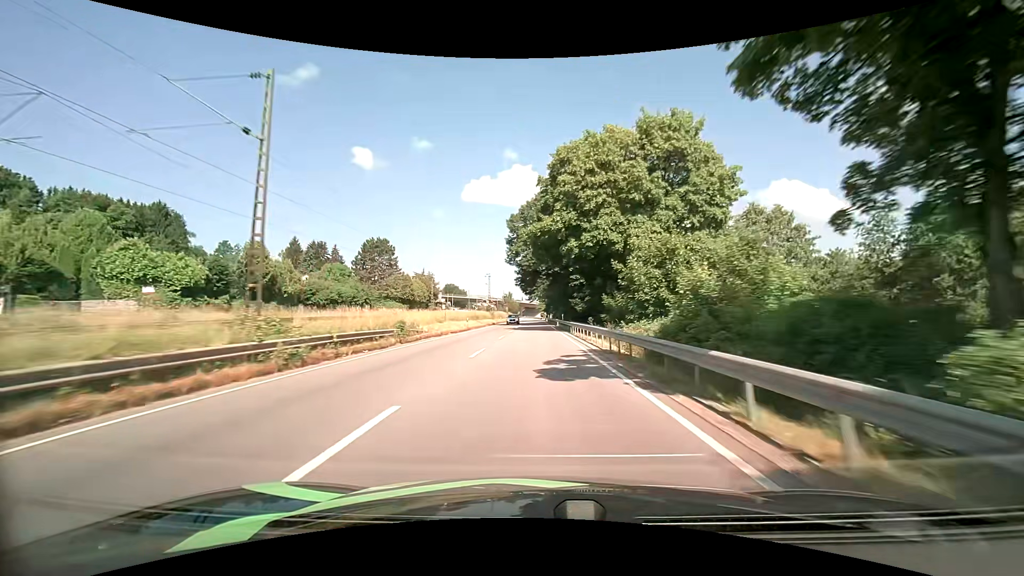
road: primary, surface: asphalt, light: Day
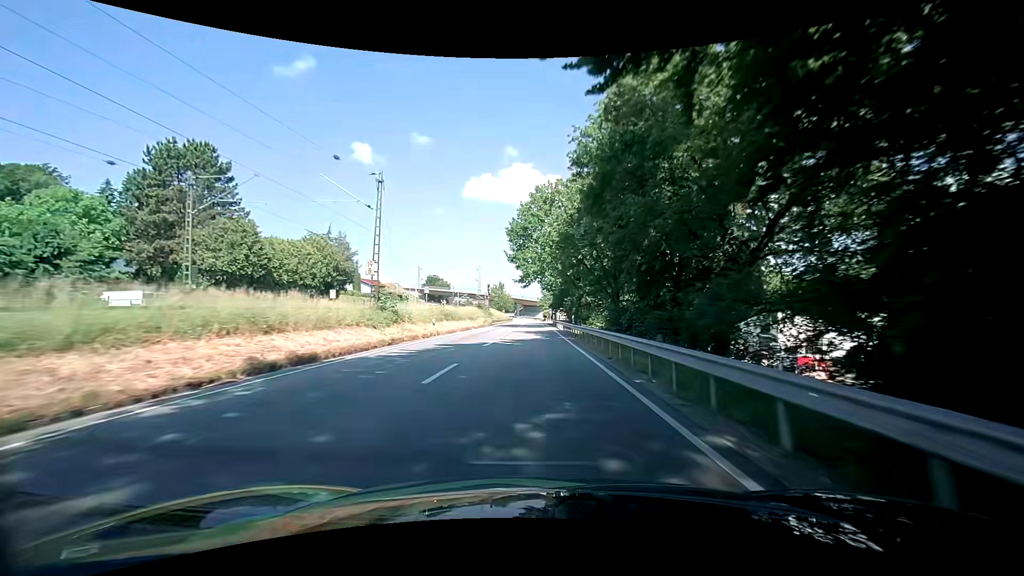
(-0.6, +67.2) m; 0°
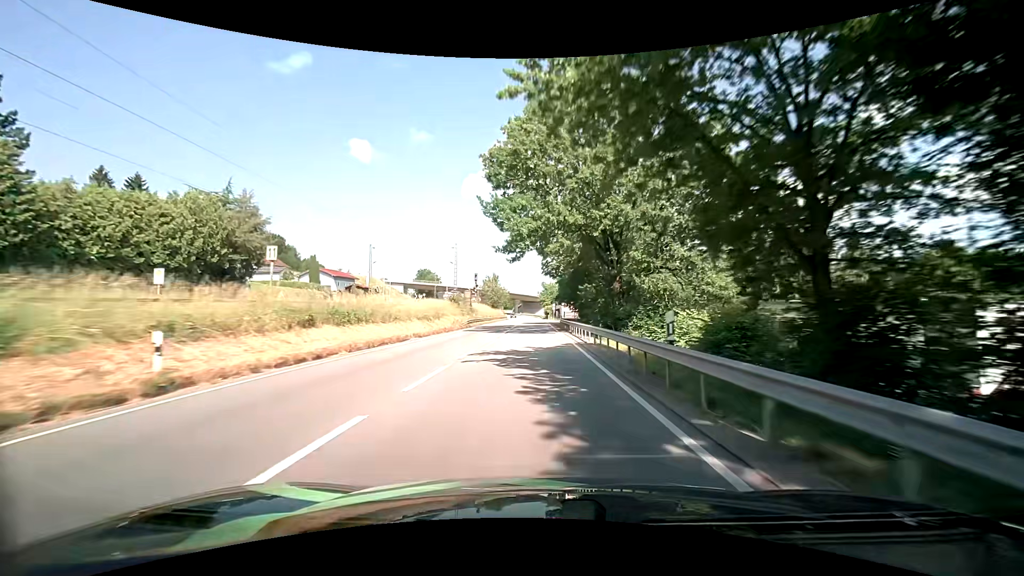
(-0.3, +25.9) m; -1°
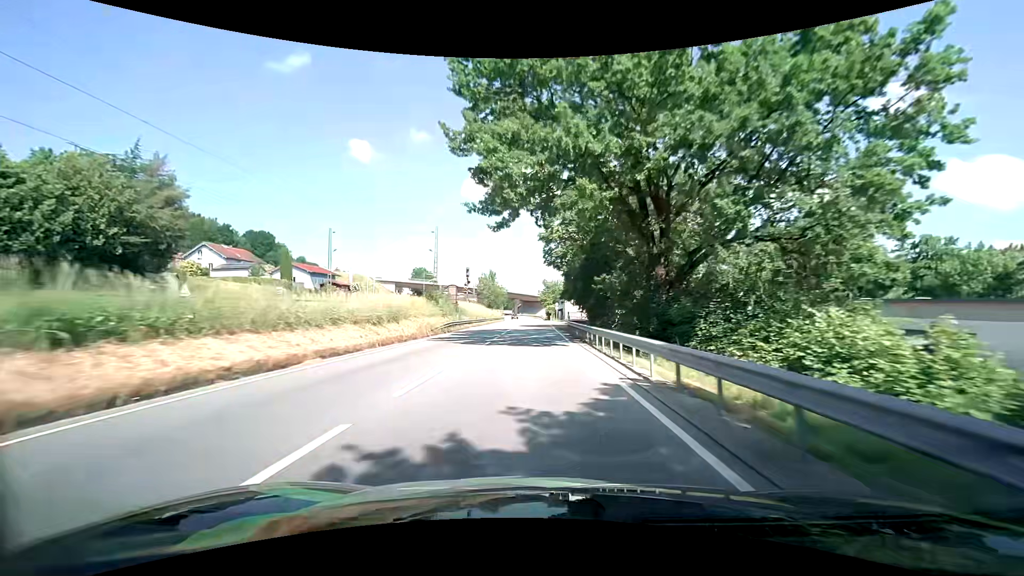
(0.0, +12.6) m; 0°
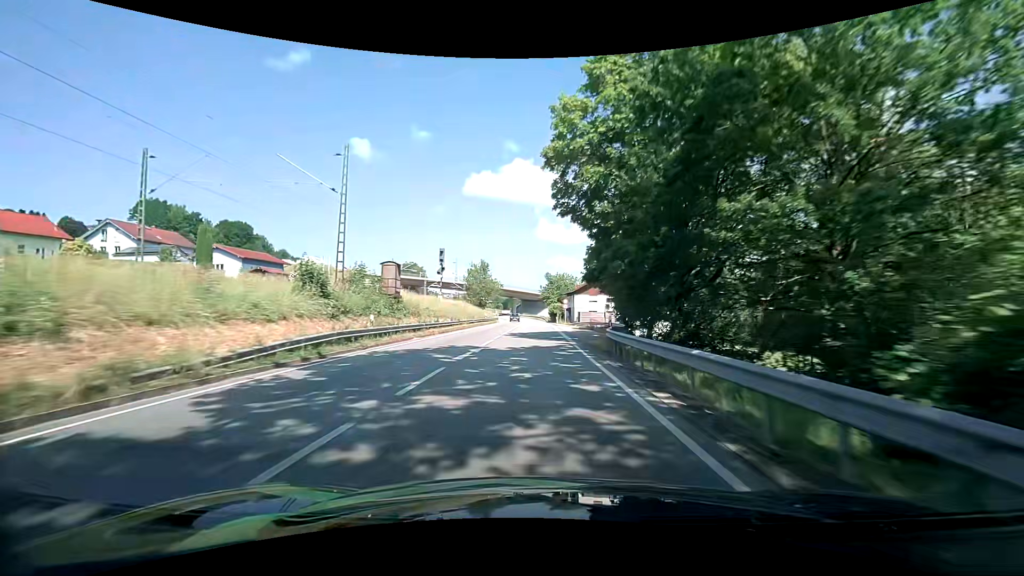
(0.0, +24.5) m; 0°
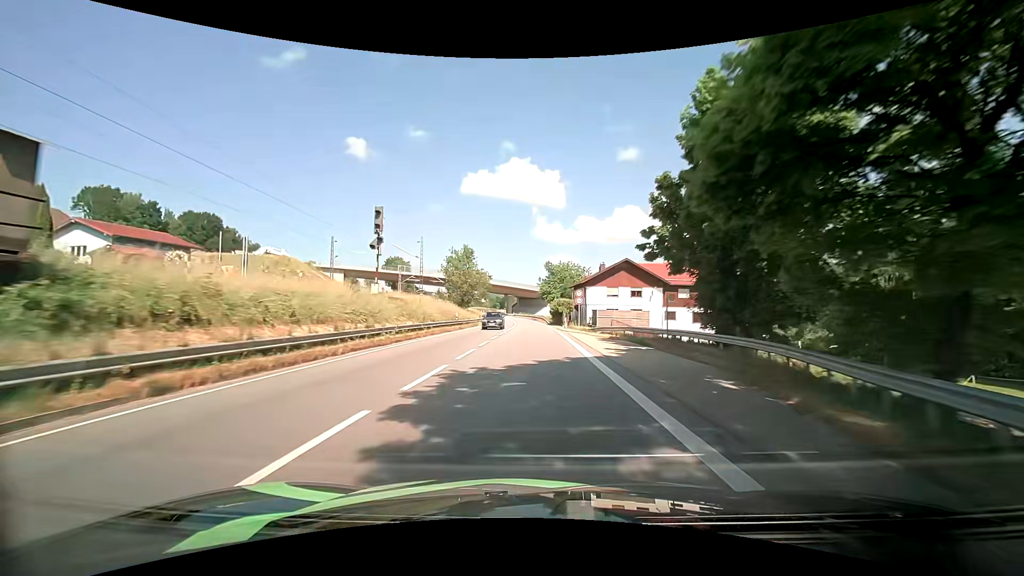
(0.0, +24.1) m; 0°
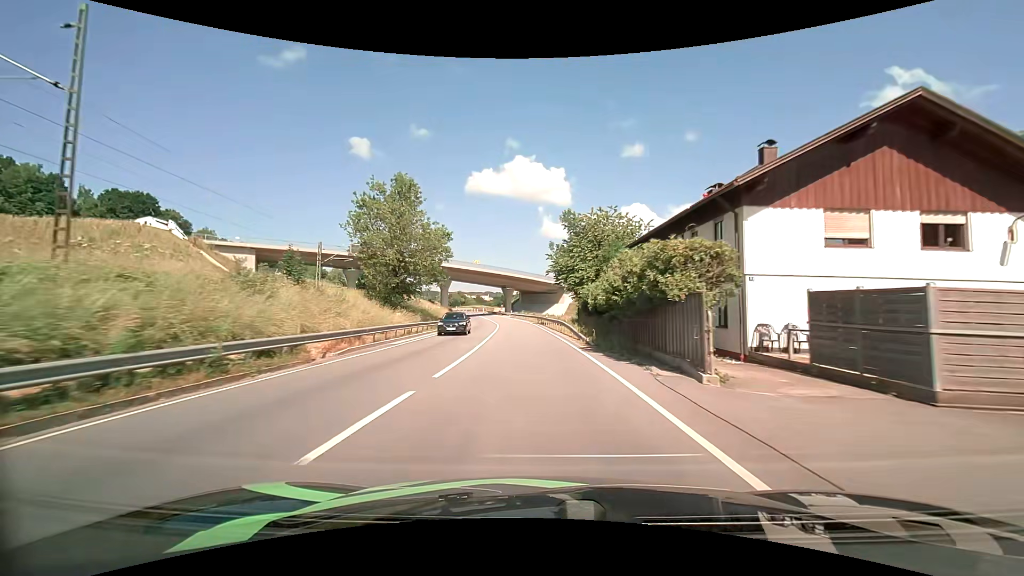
(-0.4, +46.2) m; -1°
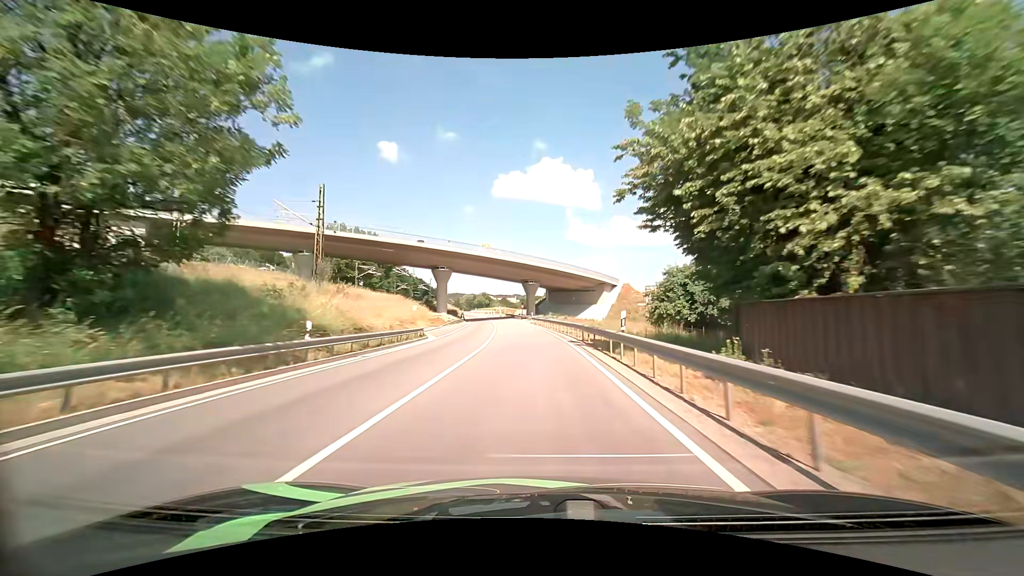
(-0.7, +33.3) m; -3°
(0, +10) (0, +20) (-1, +30) (-2, +40) (-2, +50) (-3, +60) (-4, +70) (-6, +80) (-7, +90) (-8, +100) m
